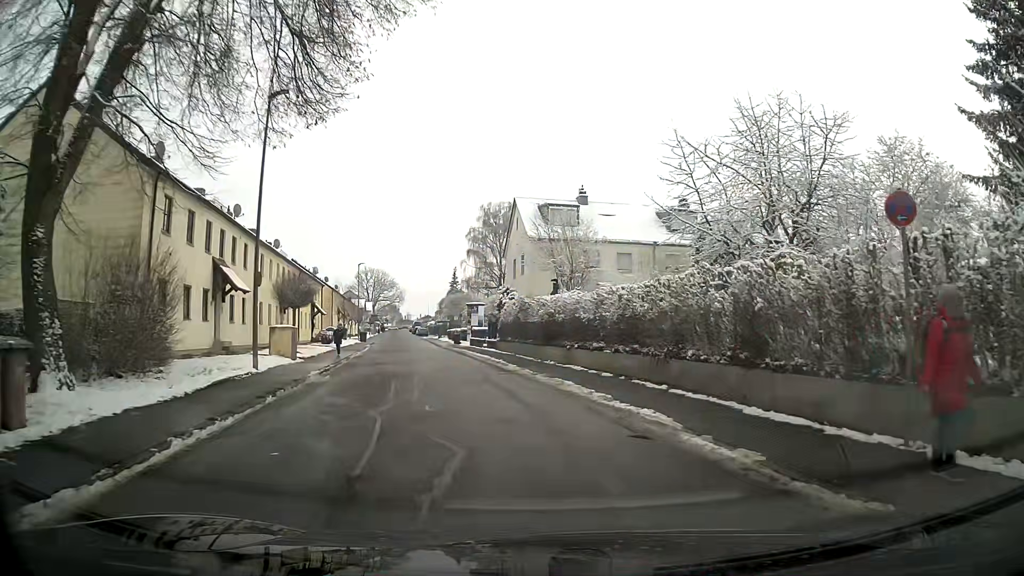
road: residential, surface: asphalt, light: Day
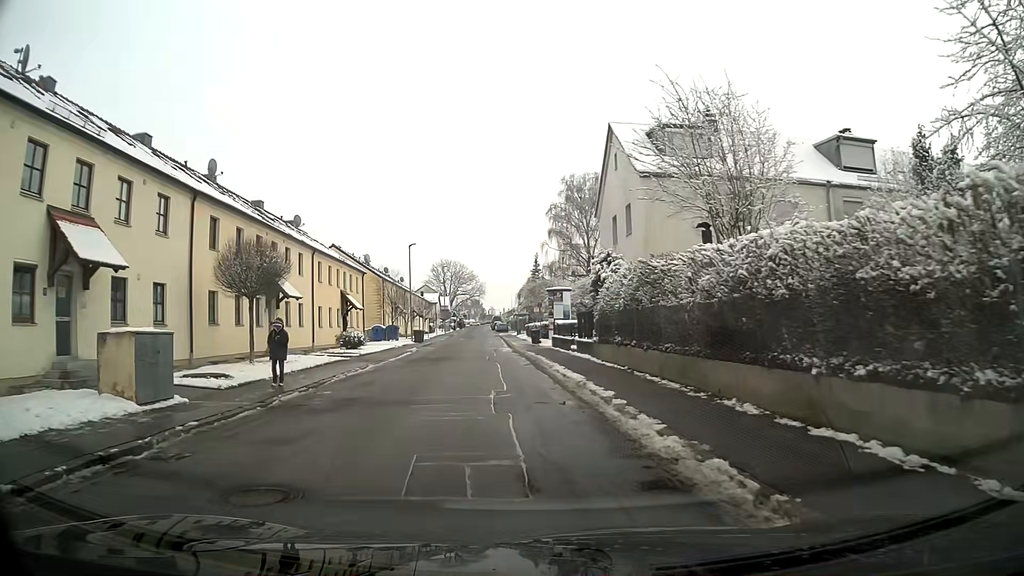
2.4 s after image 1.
(-1.0, +14.9) m; -8°
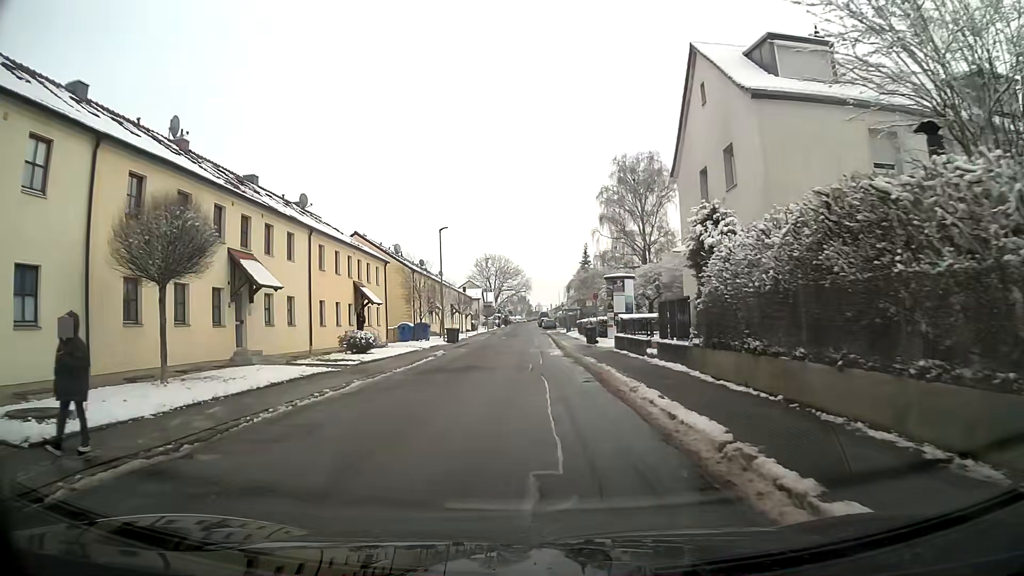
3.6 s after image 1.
(-0.3, +8.2) m; -3°
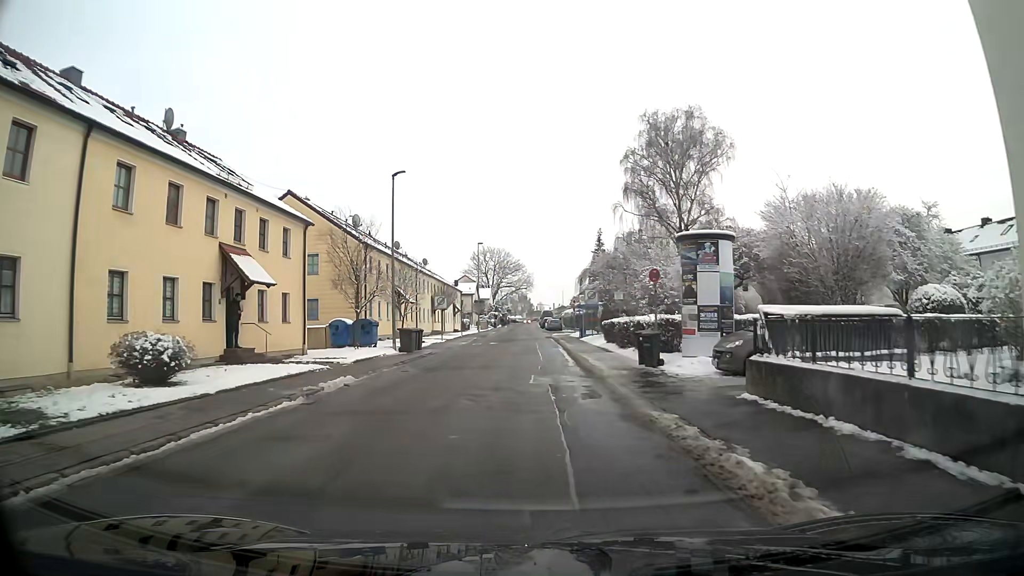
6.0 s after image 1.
(-0.1, +17.4) m; 0°
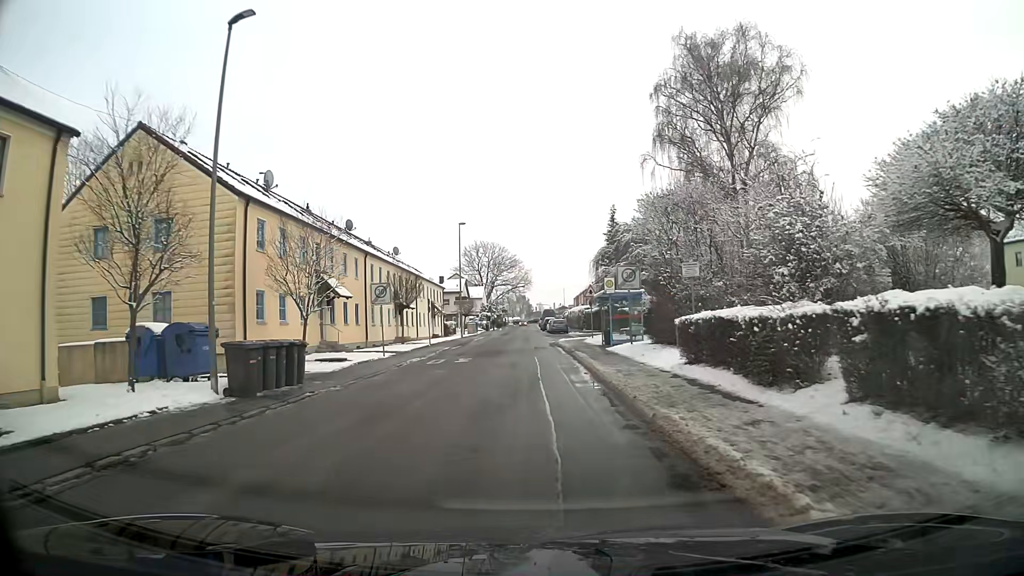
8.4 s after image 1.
(+0.1, +17.3) m; 0°
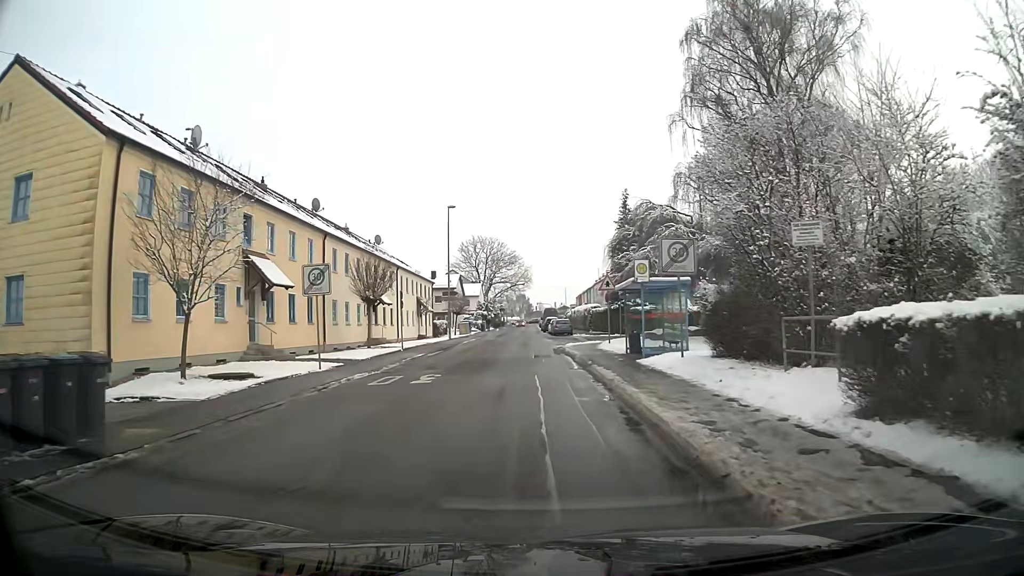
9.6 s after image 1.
(0.0, +8.5) m; 0°
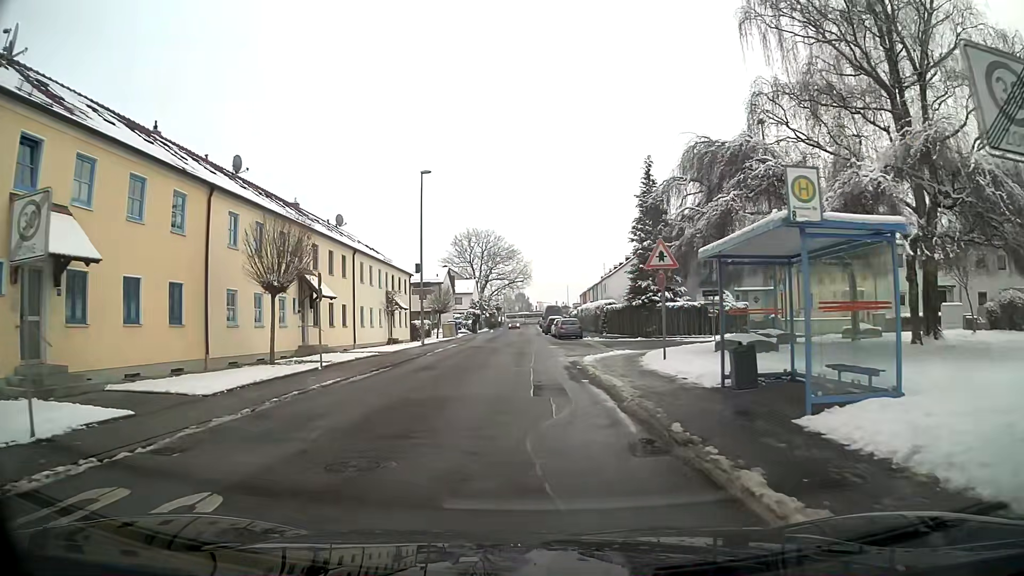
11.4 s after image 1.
(0.0, +12.4) m; 0°
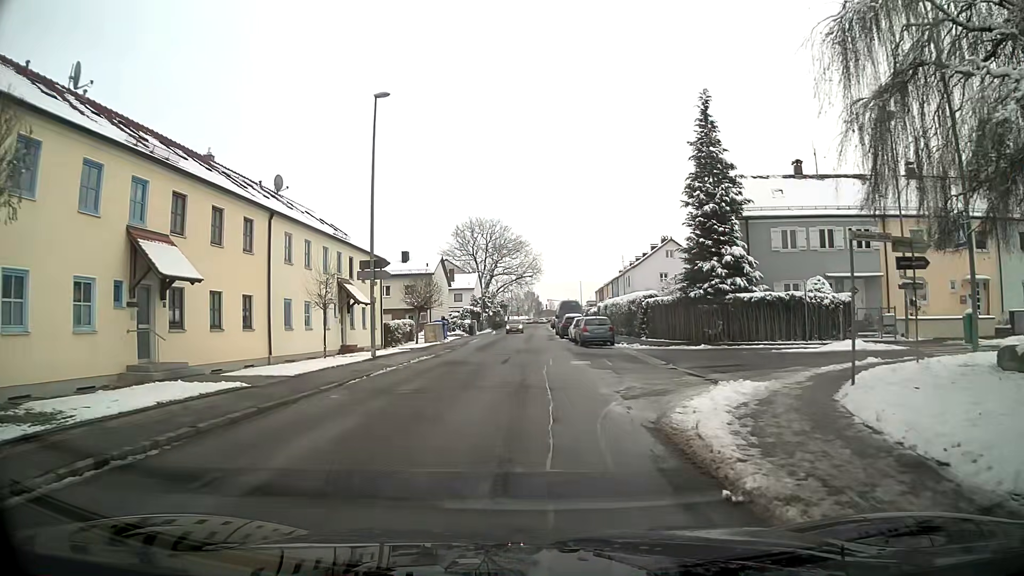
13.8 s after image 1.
(0.0, +14.0) m; 0°
(0, +10) (+6, +17) (+16, +18) (+26, +16) (+36, +14) (+46, +11) (+55, +8) (+65, +5) (+74, +2) (+84, -1) m
